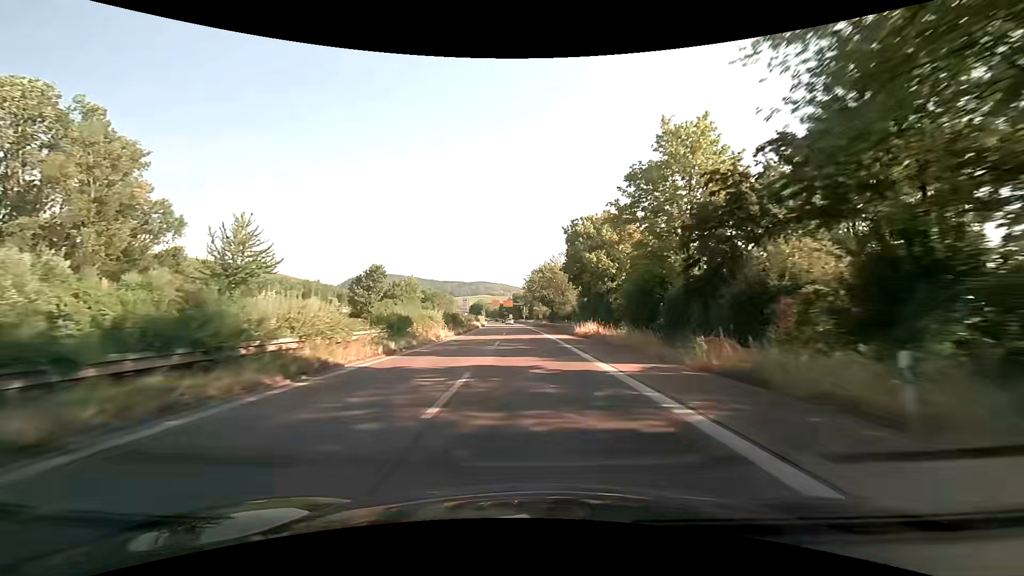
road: trunk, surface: asphalt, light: Day
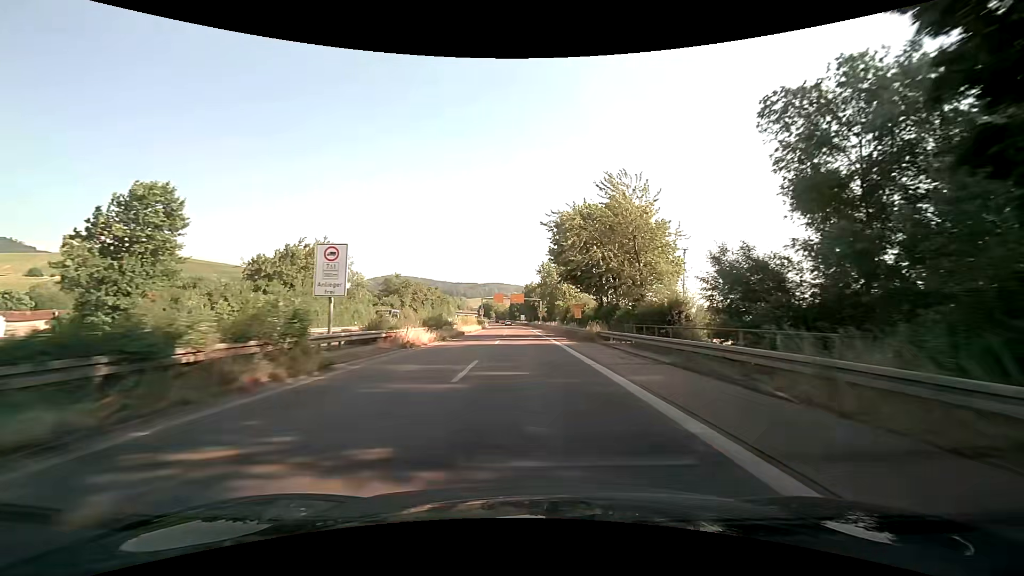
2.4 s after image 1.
(-0.6, +49.8) m; -2°
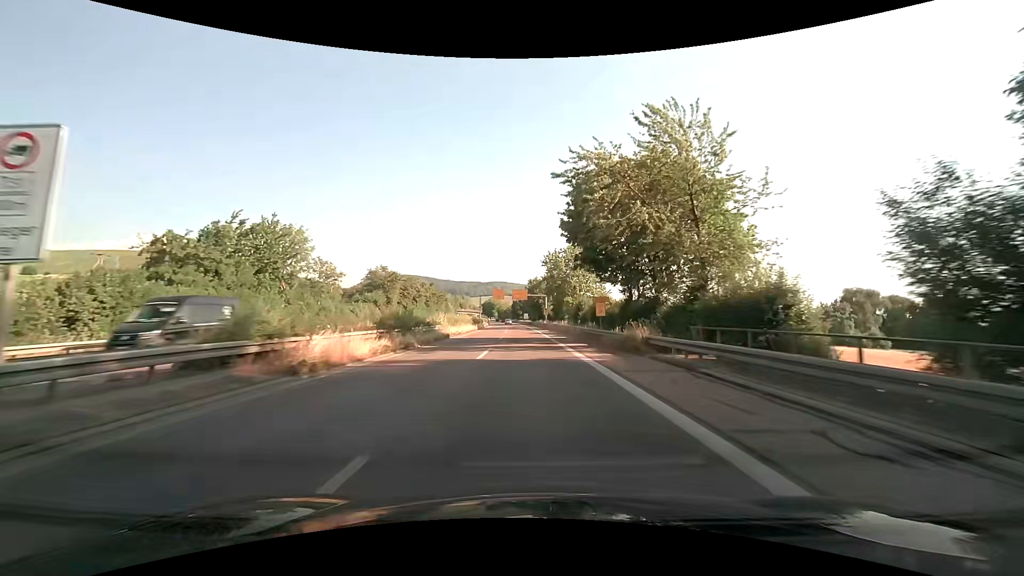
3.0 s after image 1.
(0.0, +11.9) m; 0°
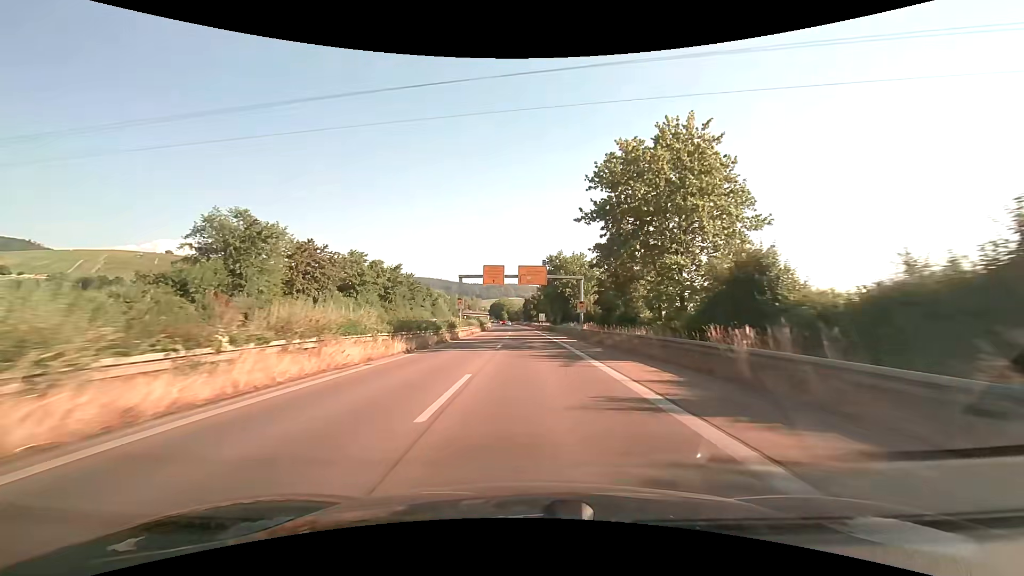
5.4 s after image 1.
(-0.7, +46.5) m; -2°
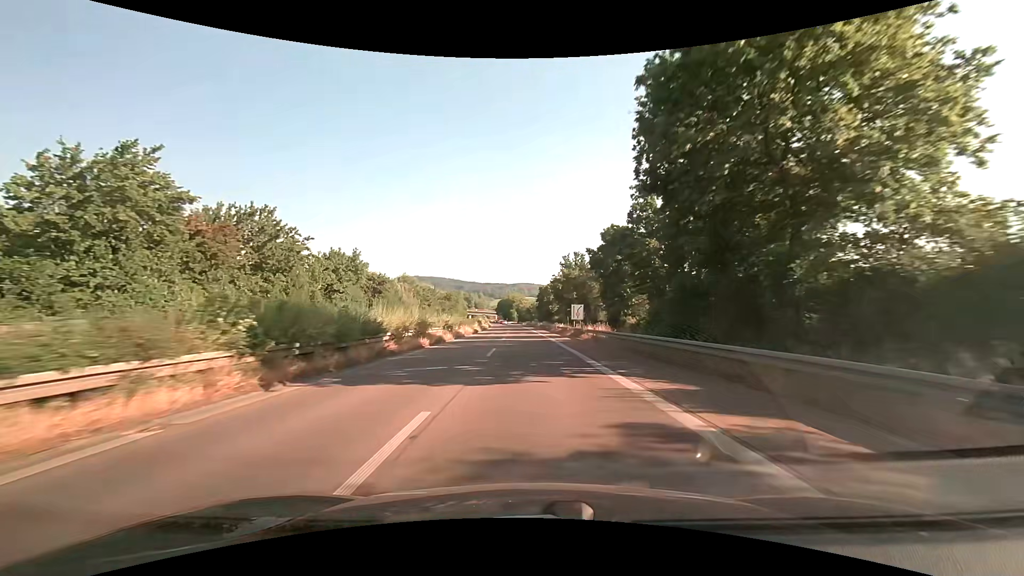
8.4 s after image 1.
(-0.6, +59.4) m; -2°
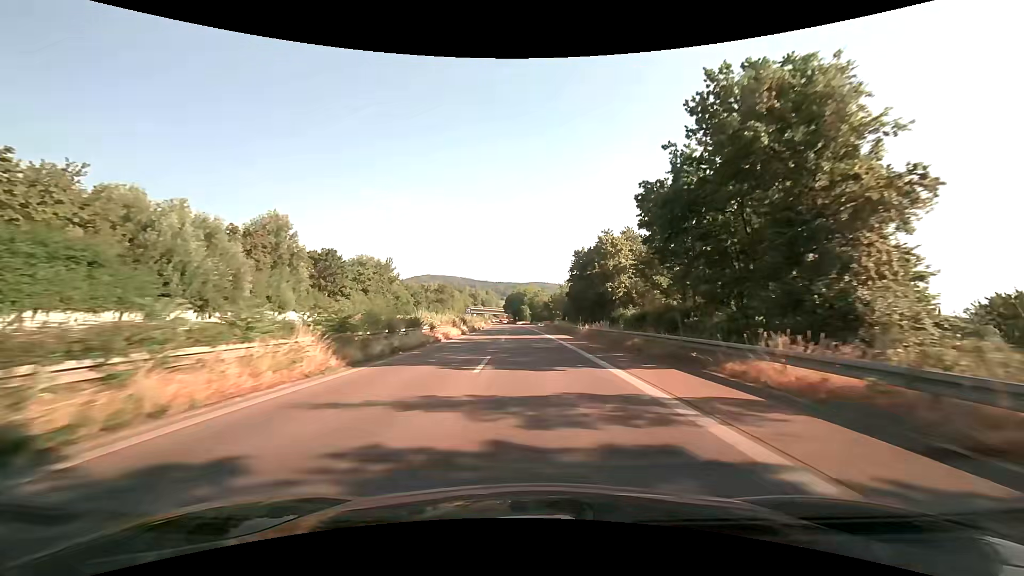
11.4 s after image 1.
(-0.8, +60.9) m; -1°
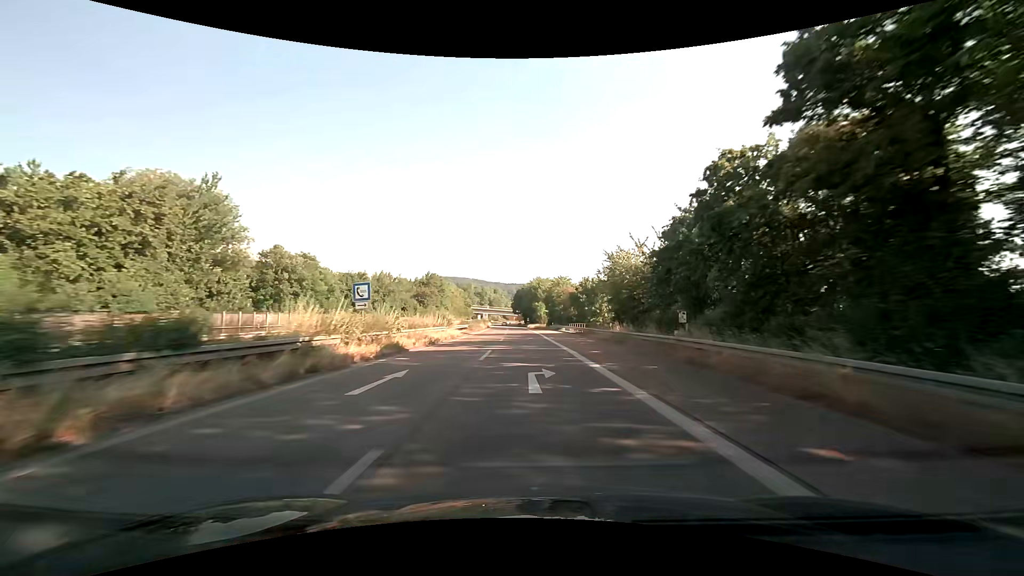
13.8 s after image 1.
(-0.3, +49.5) m; -1°
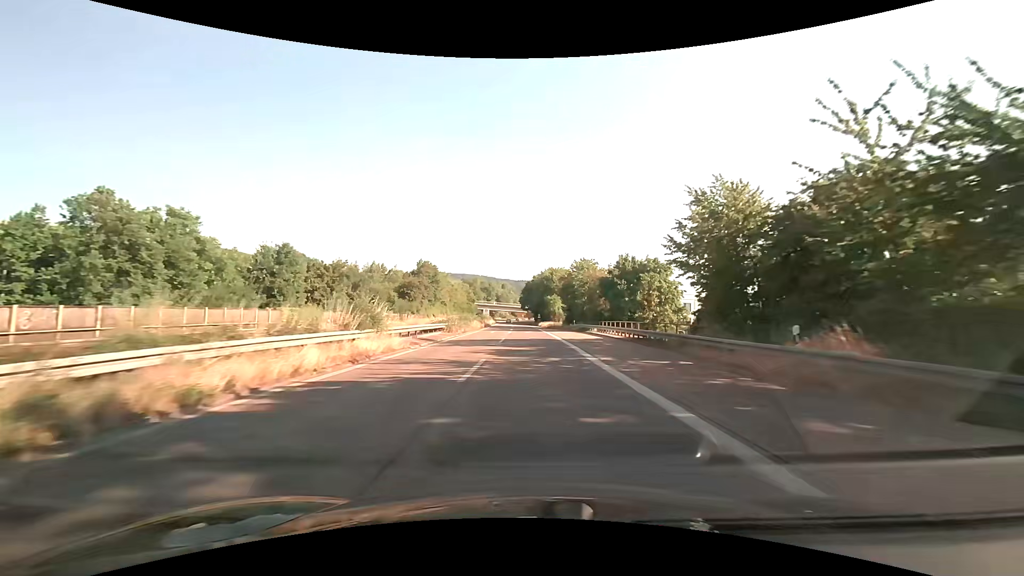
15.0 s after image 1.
(-0.4, +24.8) m; -2°
(0, +10) (0, +20) (0, +30) (0, +40) (0, +50) (0, +60) (0, +70) (-1, +80) (-1, +90) (-1, +100) m
